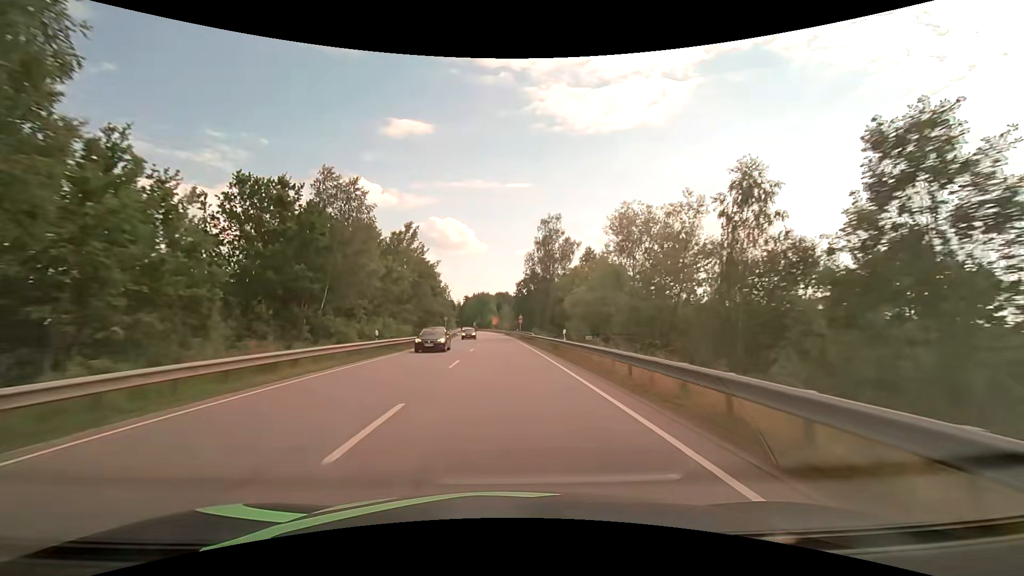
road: primary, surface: asphalt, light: Day
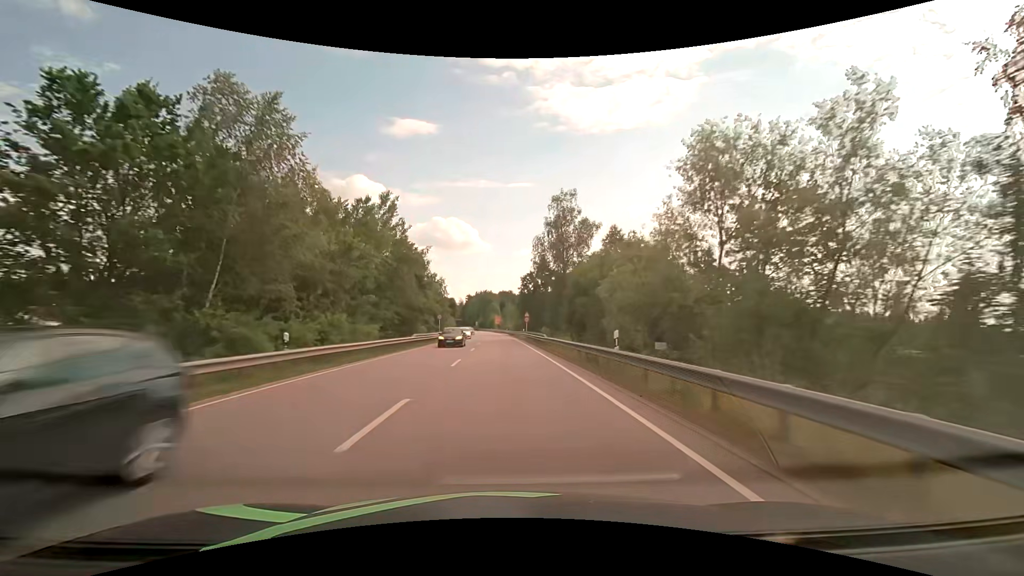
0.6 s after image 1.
(0.0, +11.5) m; 0°
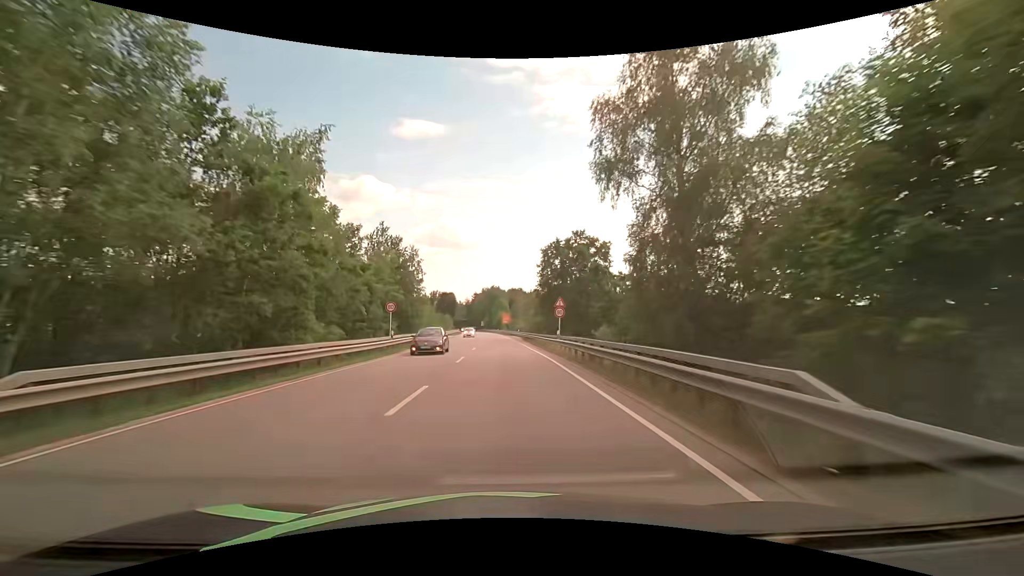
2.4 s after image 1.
(-0.3, +33.6) m; -1°
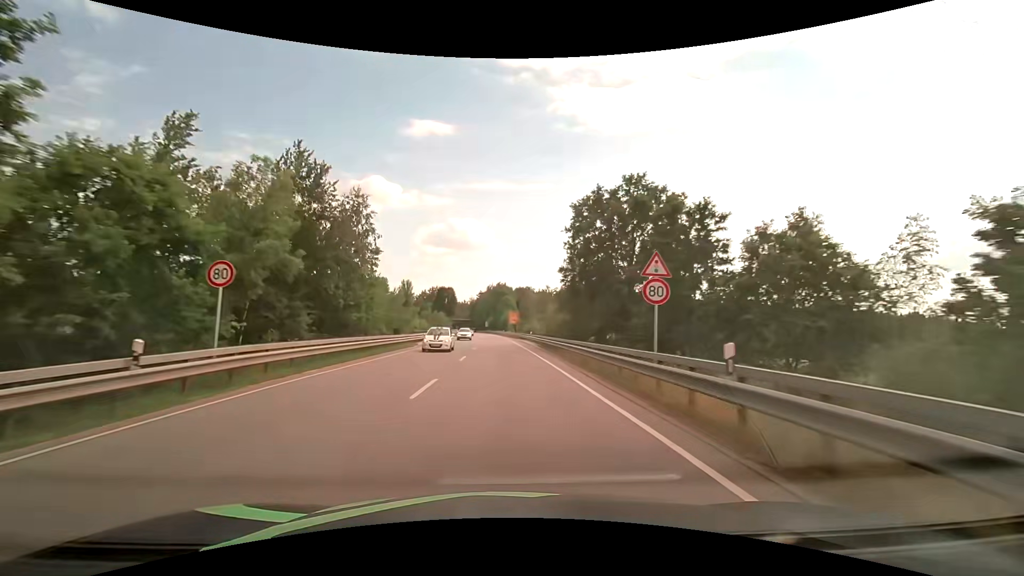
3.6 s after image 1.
(-0.2, +22.0) m; -1°
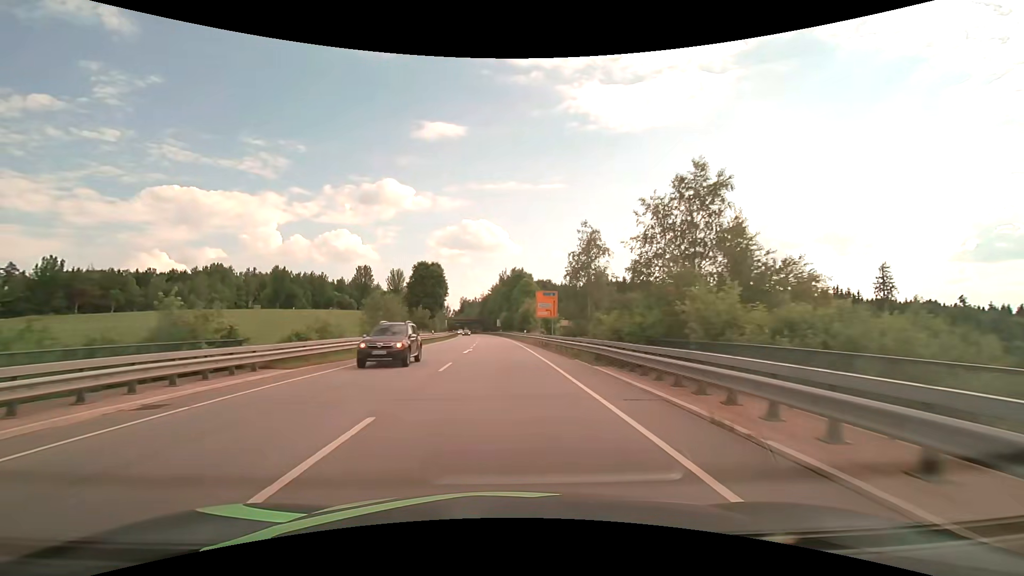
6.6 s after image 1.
(-1.0, +54.2) m; -2°
(0, +10) (0, +20) (0, +30) (-1, +40) (-1, +50) (-1, +60) (-2, +70) (-2, +80) (-3, +90) (-4, +100) m
